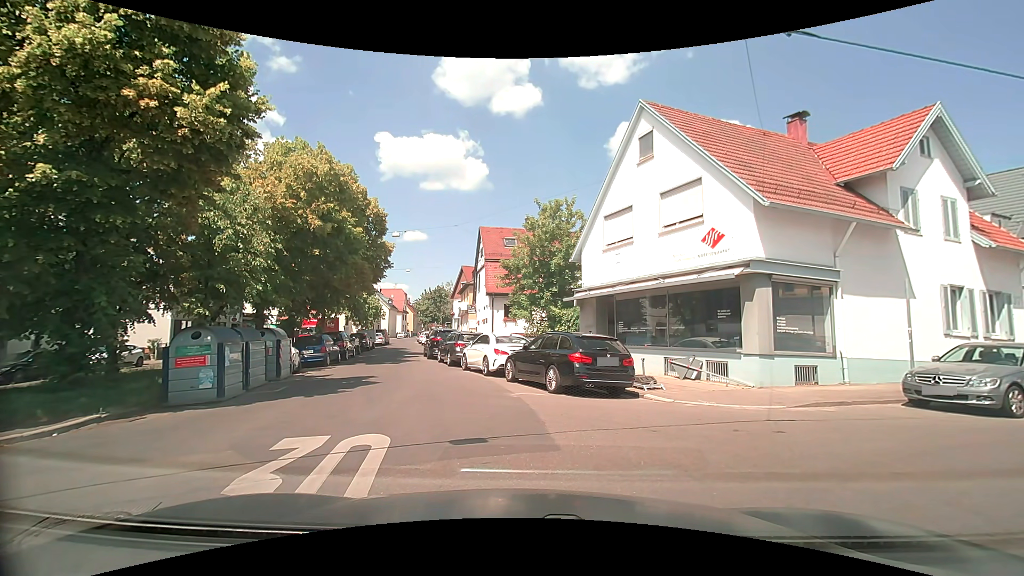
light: Day
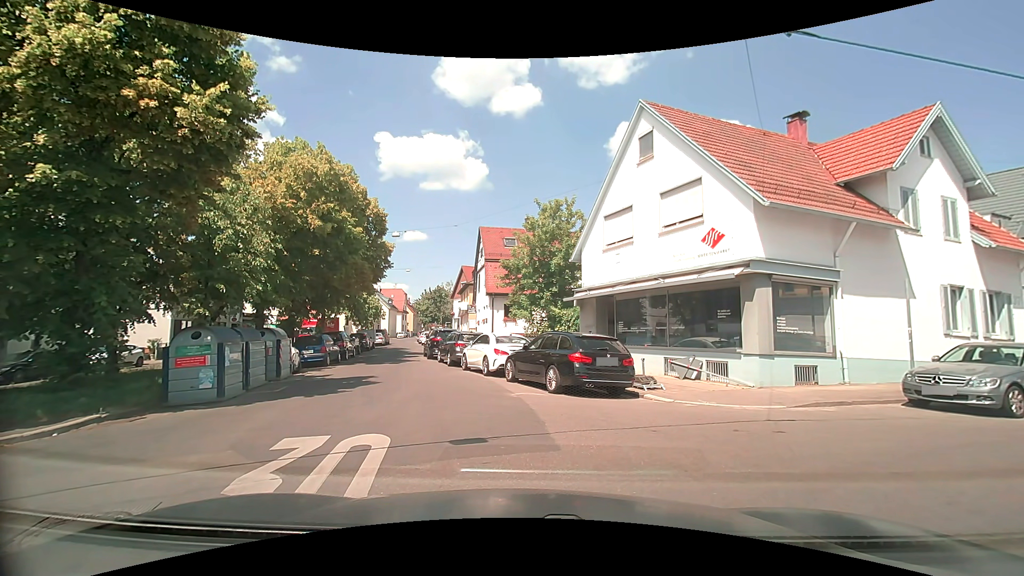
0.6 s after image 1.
(0.0, 0.0) m; 0°
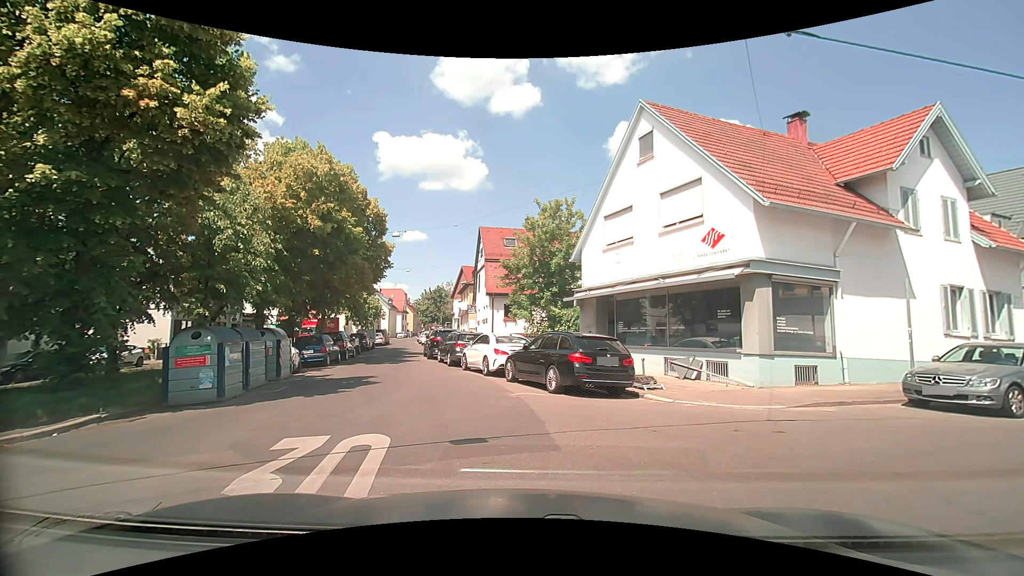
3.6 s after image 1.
(0.0, 0.0) m; 0°
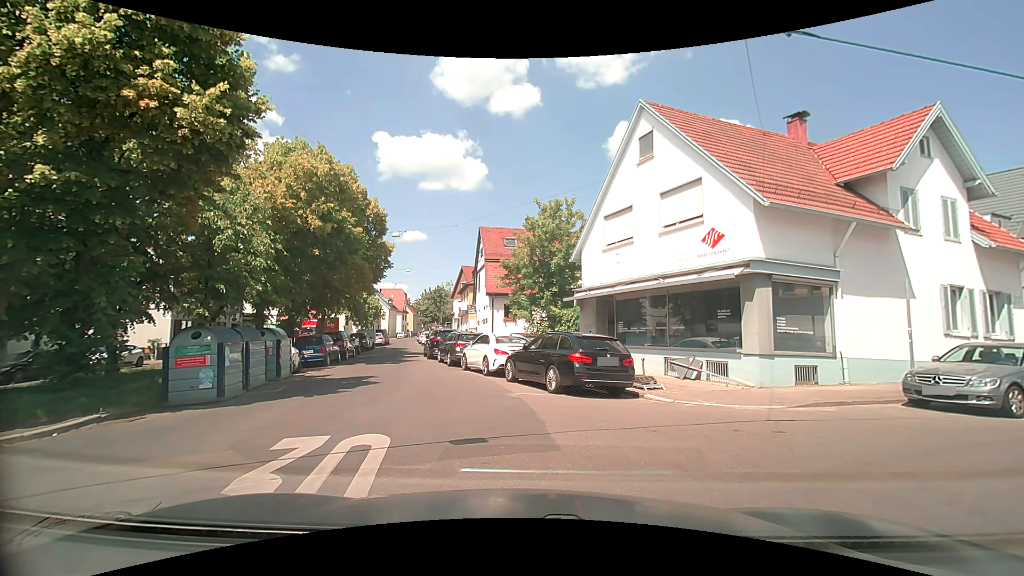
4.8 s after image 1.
(0.0, 0.0) m; 0°
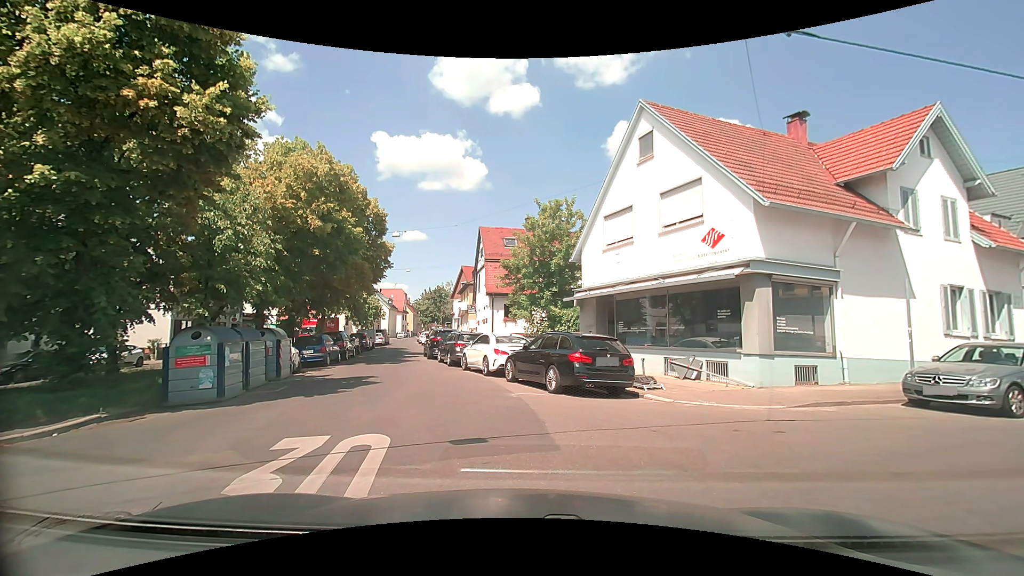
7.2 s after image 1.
(0.0, 0.0) m; 0°
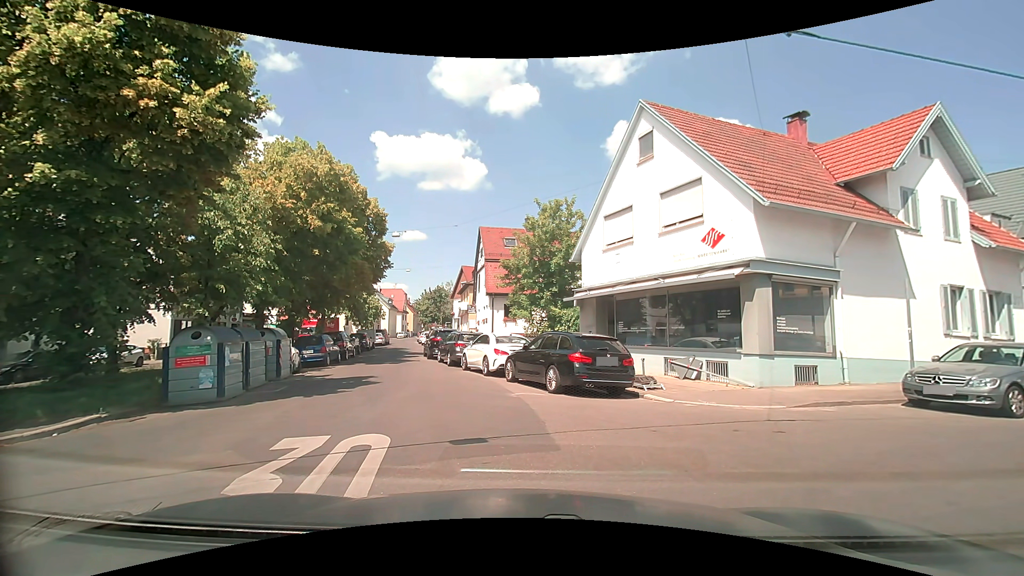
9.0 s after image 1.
(0.0, 0.0) m; 0°
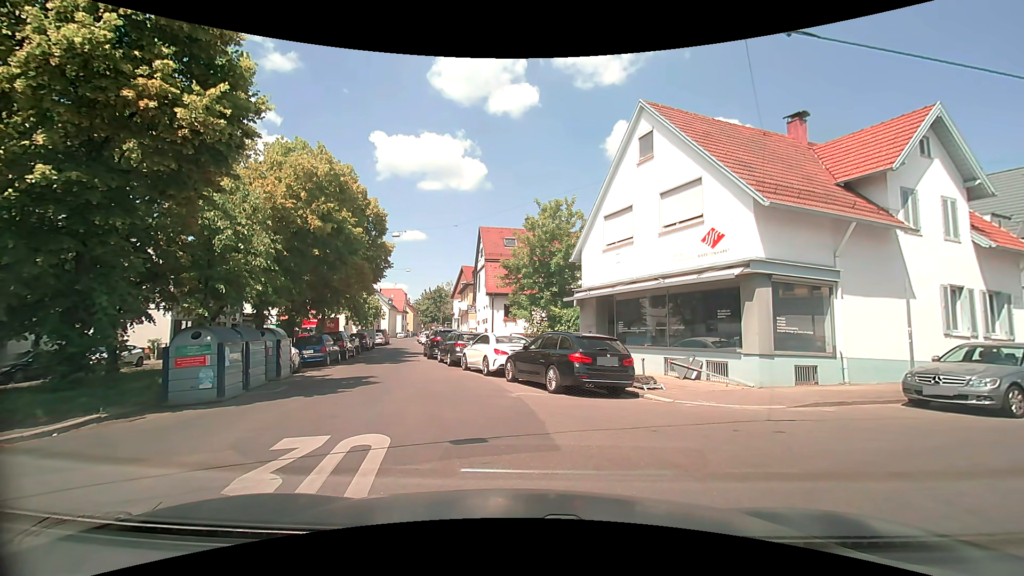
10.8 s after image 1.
(0.0, 0.0) m; 0°
